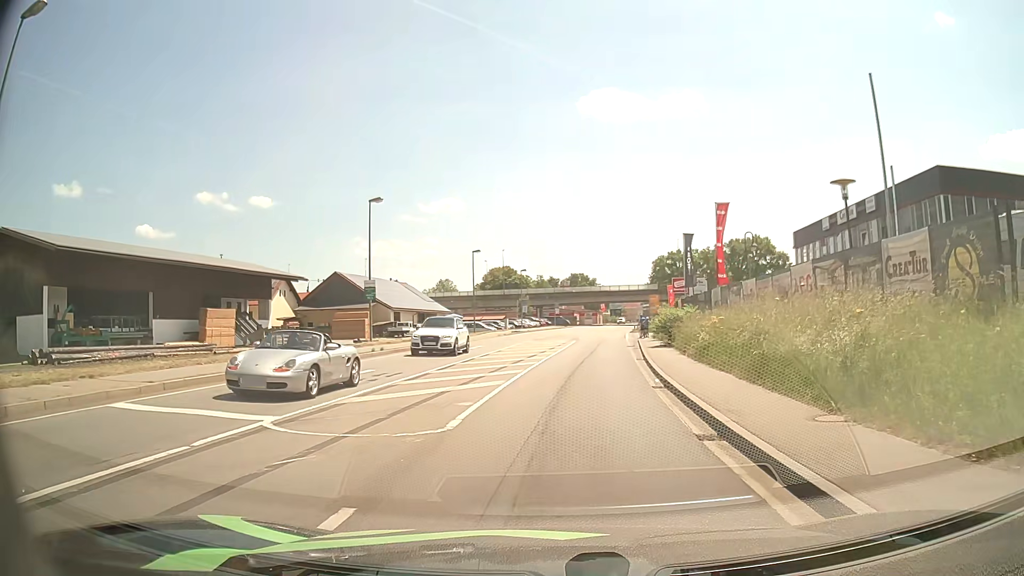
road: primary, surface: asphalt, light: Day
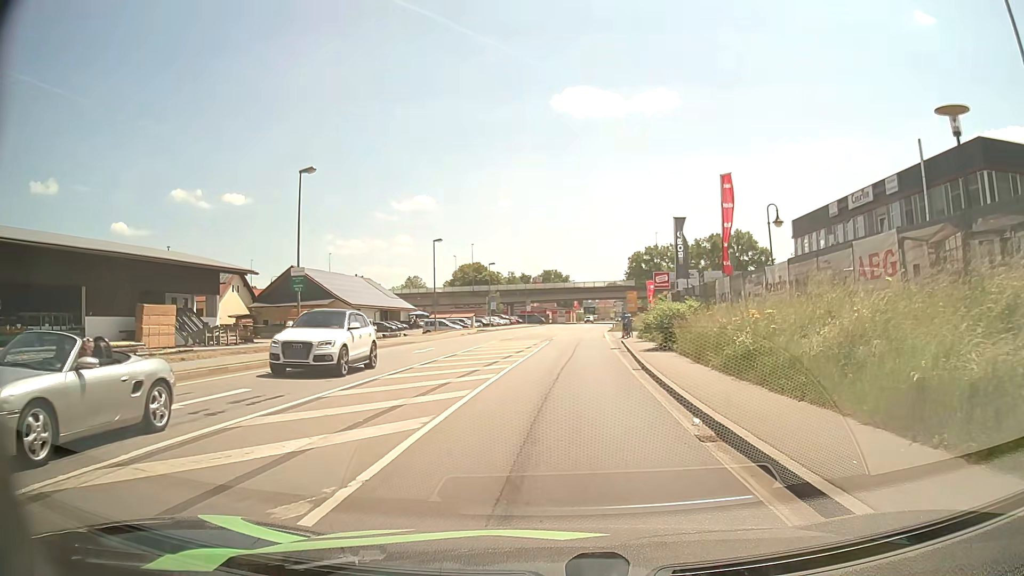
(+0.3, +7.1) m; +3°
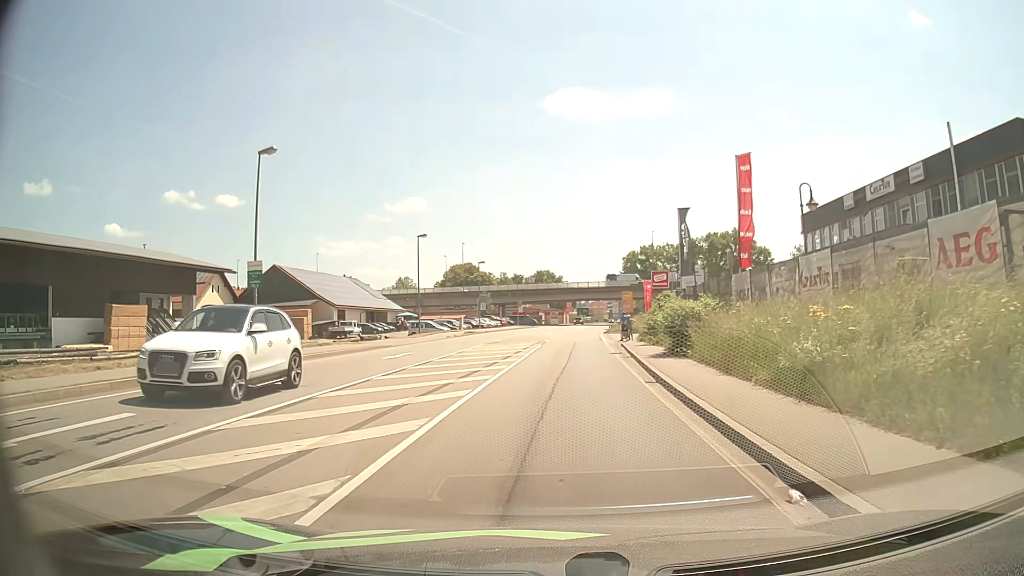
(+0.1, +4.0) m; +1°
